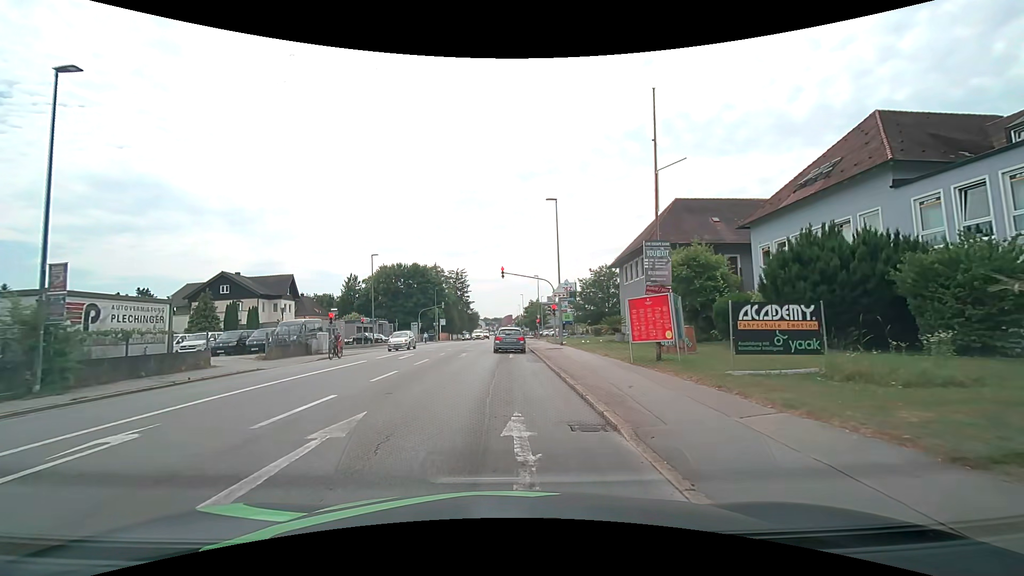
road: tertiary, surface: asphalt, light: Day
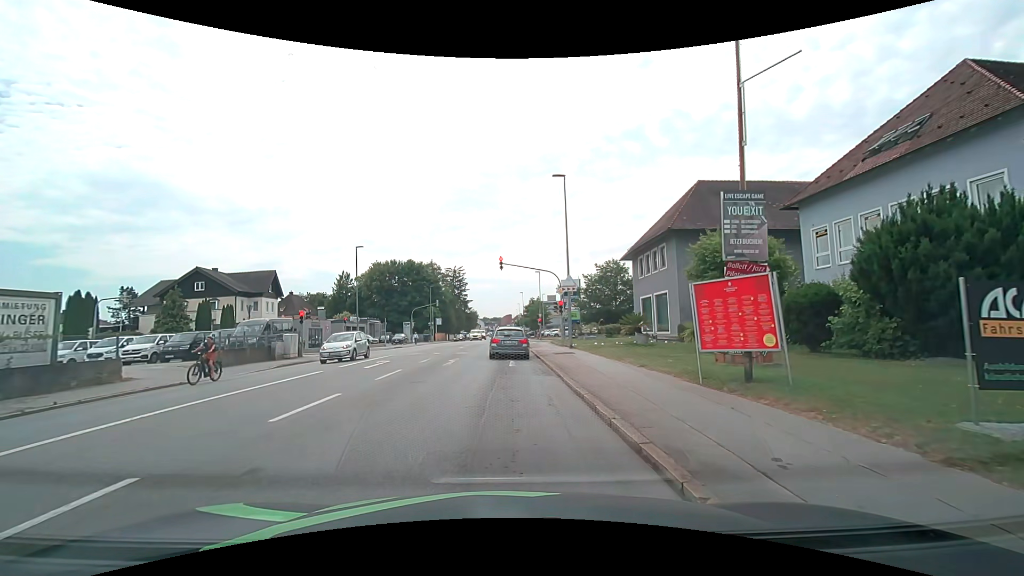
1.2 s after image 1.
(-0.1, +5.3) m; -1°
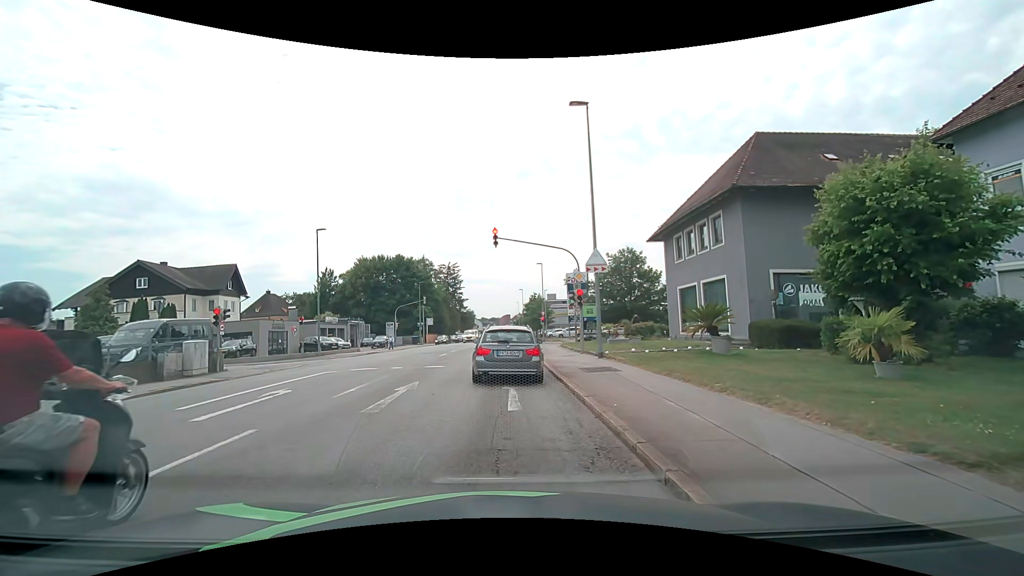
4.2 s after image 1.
(0.0, +9.4) m; -1°
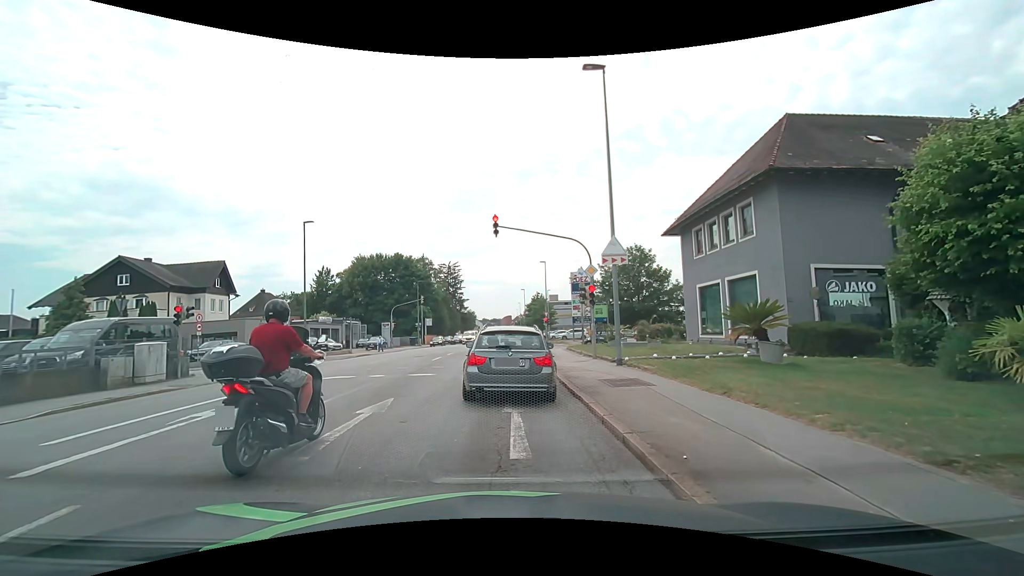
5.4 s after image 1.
(0.0, +2.9) m; +1°
(0, +10) (0, +20) (0, +30) (0, +40) (0, +50) (-1, +60) (-1, +70) (-1, +80) (-1, +90) (-1, +100) m
